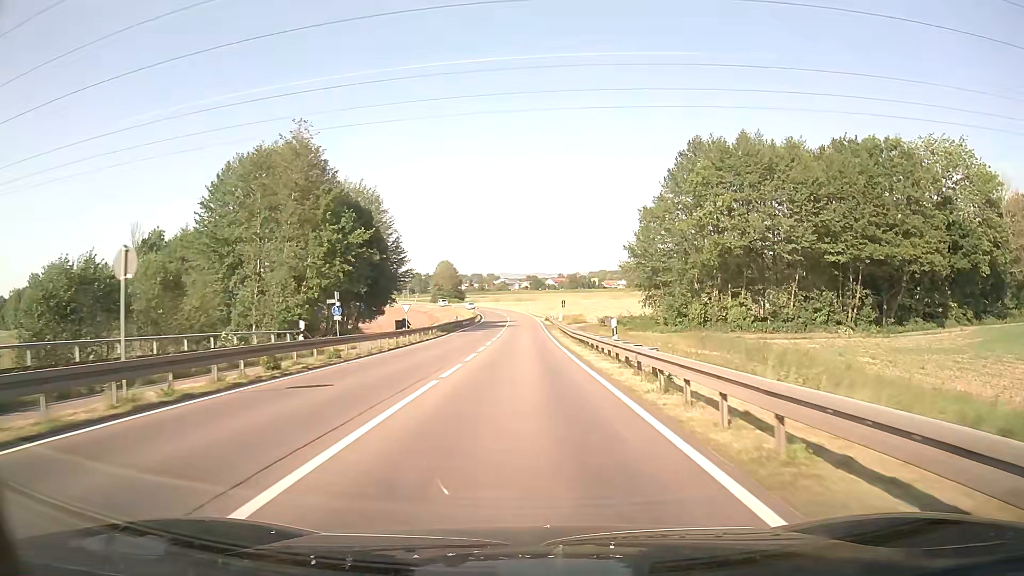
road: secondary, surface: asphalt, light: Day
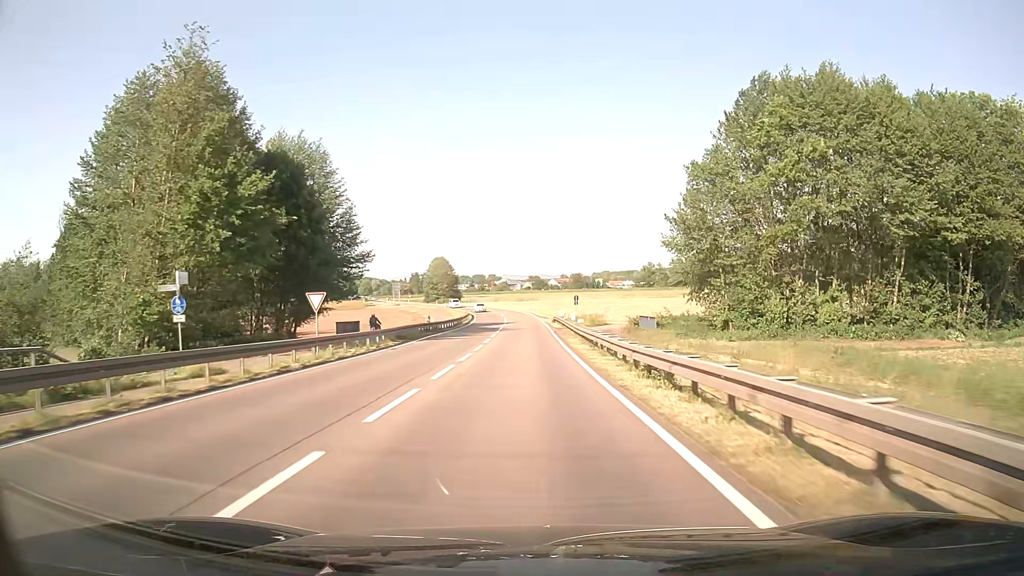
(0.0, +19.9) m; 0°
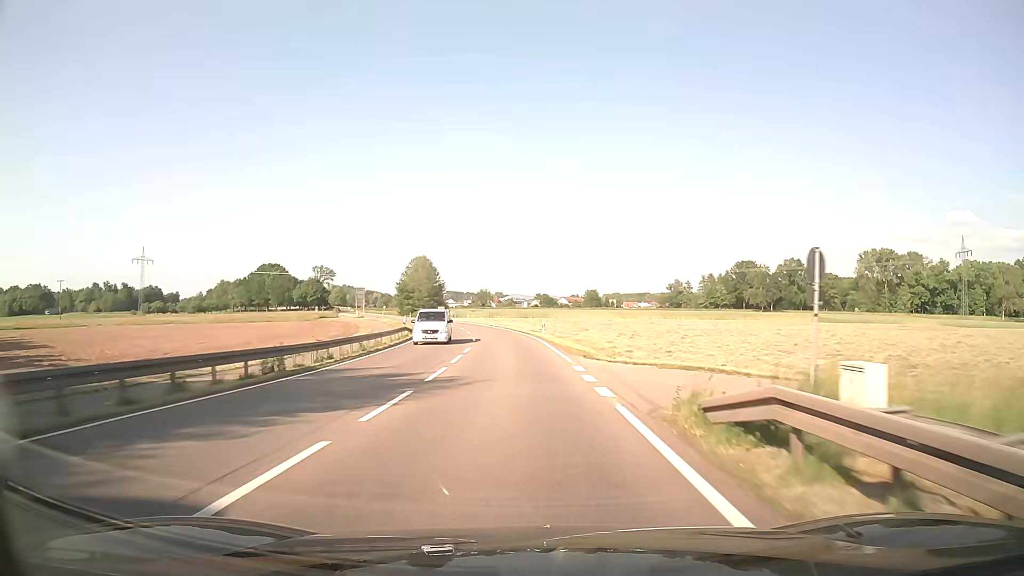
(-0.2, +53.5) m; -1°
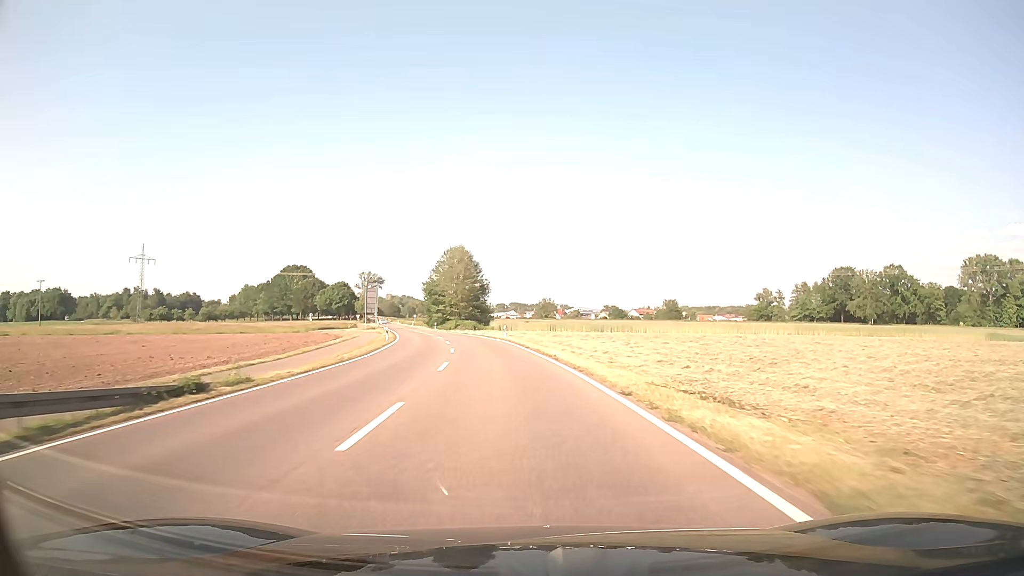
(-1.6, +44.5) m; -5°
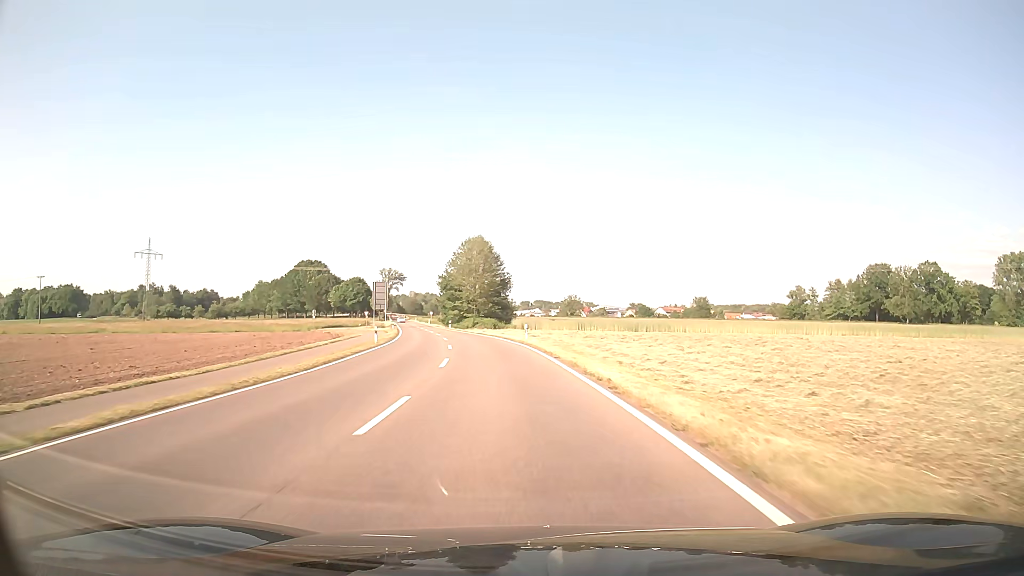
(-0.2, +11.1) m; -2°
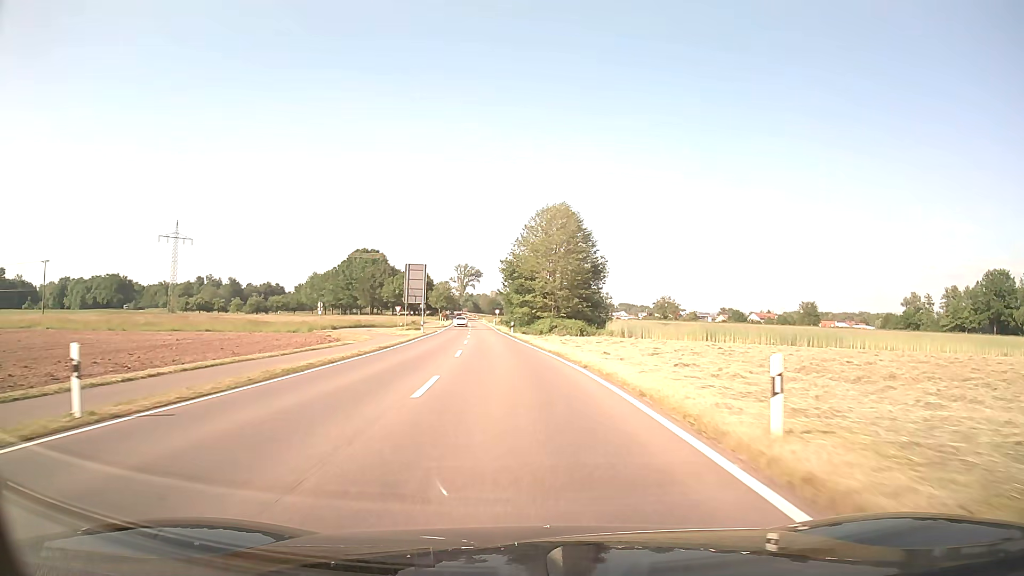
(-2.1, +32.8) m; -7°
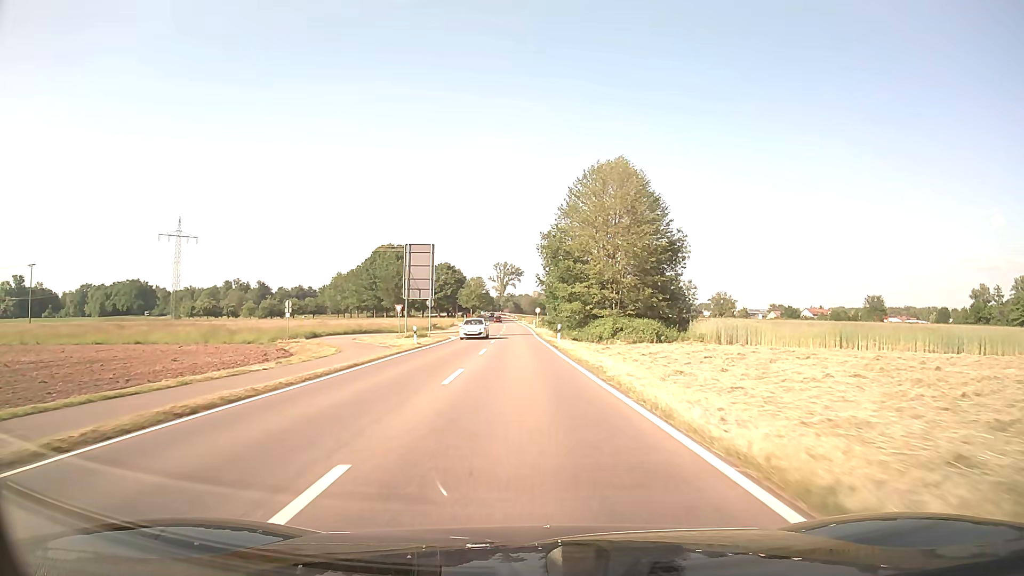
(-0.6, +21.6) m; -3°
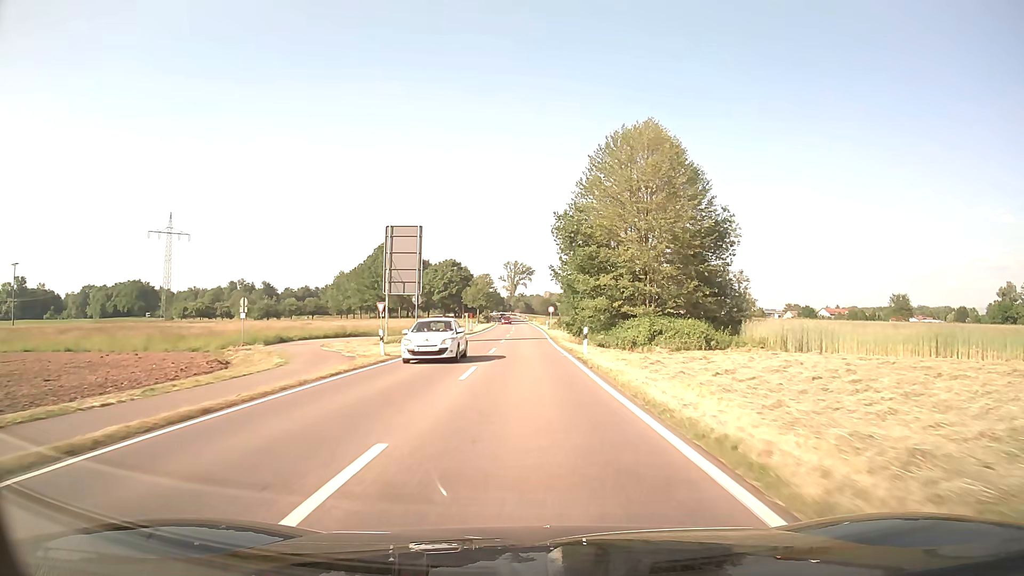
(-0.1, +10.7) m; -1°
(0, +10) (0, +20) (0, +30) (0, +40) (0, +50) (0, +60) (0, +70) (0, +80) (-1, +90) (-1, +100) m
